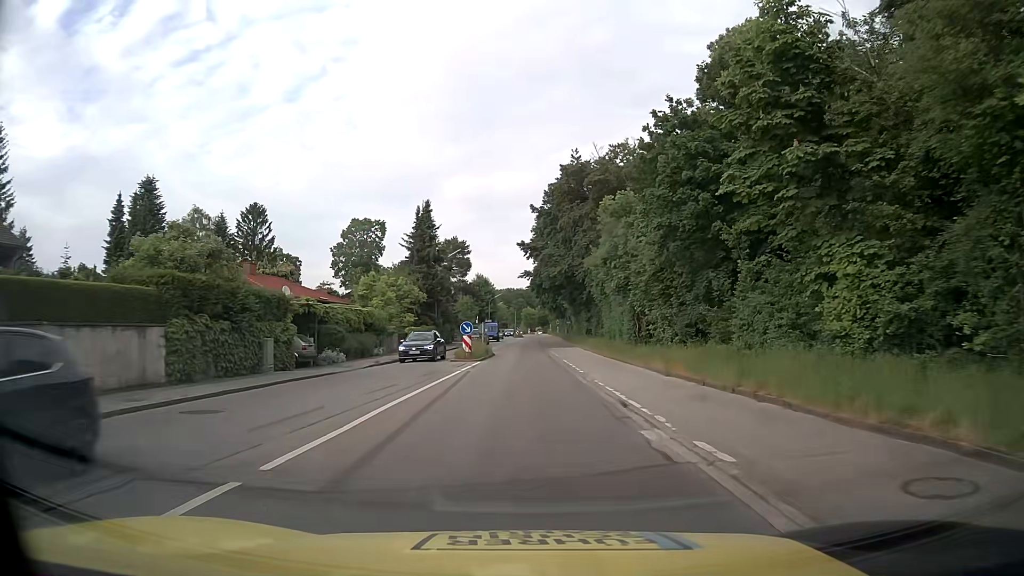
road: tertiary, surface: asphalt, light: Day
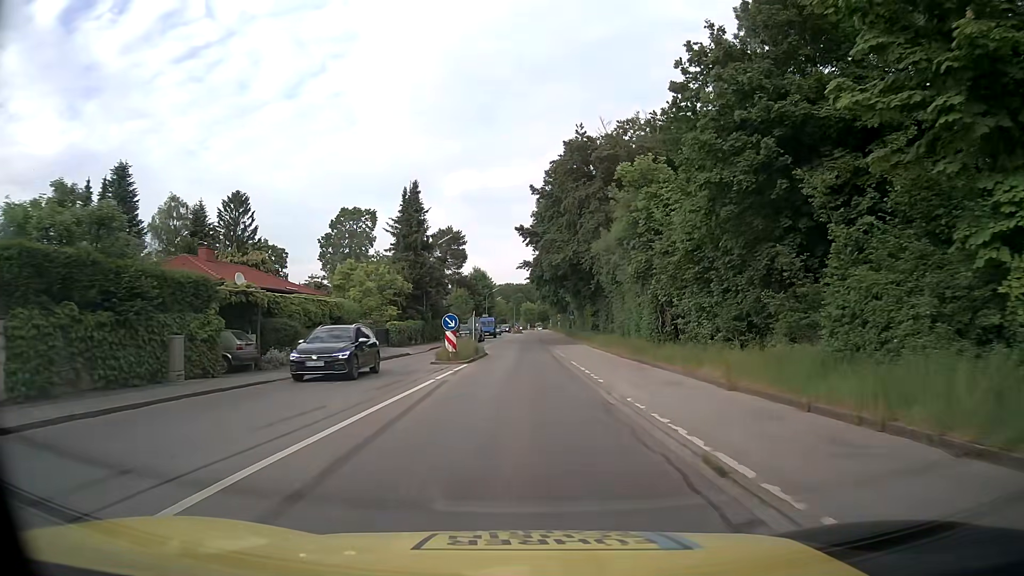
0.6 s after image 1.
(0.0, +6.5) m; 0°
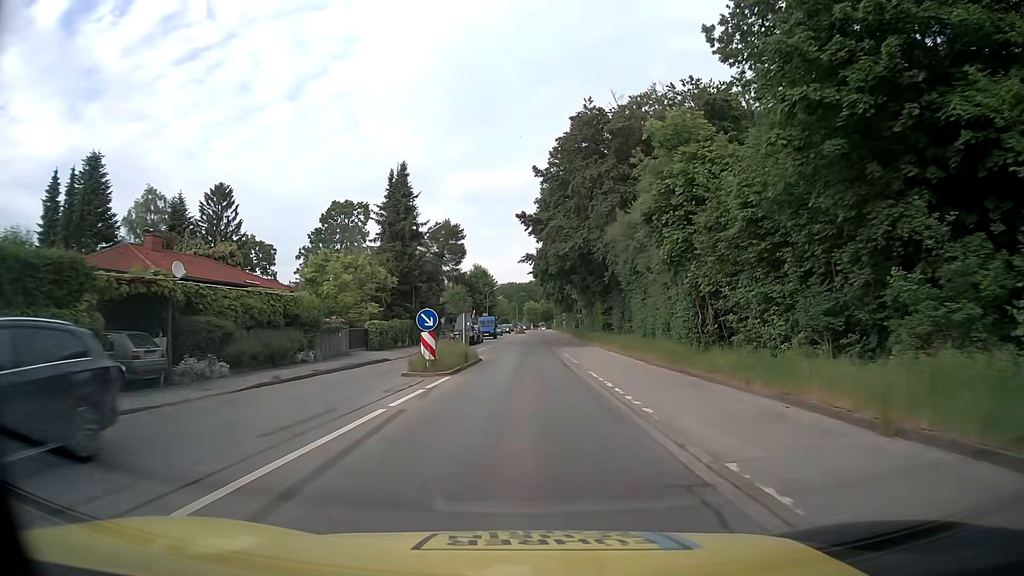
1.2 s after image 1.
(0.0, +6.5) m; 0°
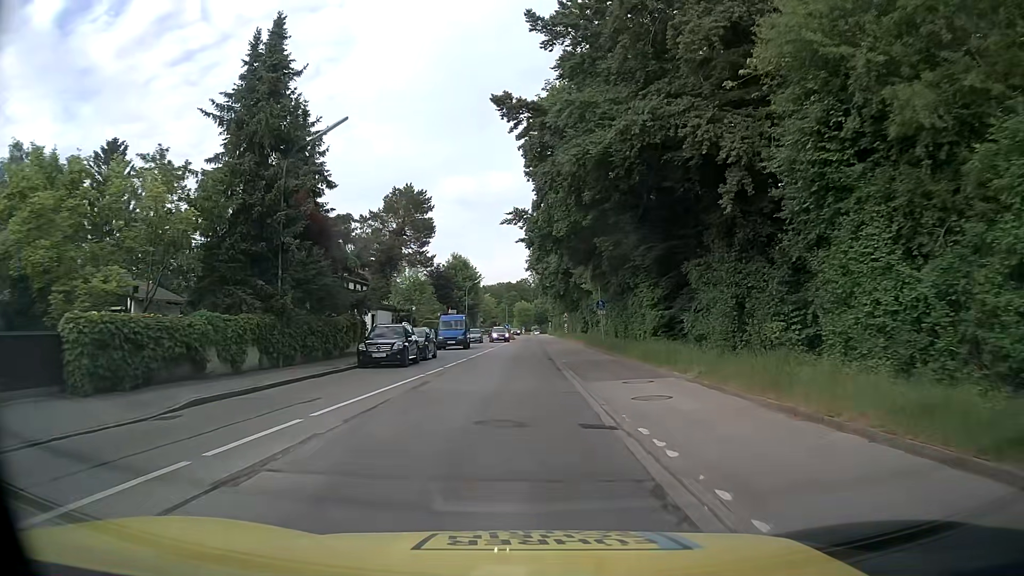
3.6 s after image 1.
(0.0, +25.0) m; +1°
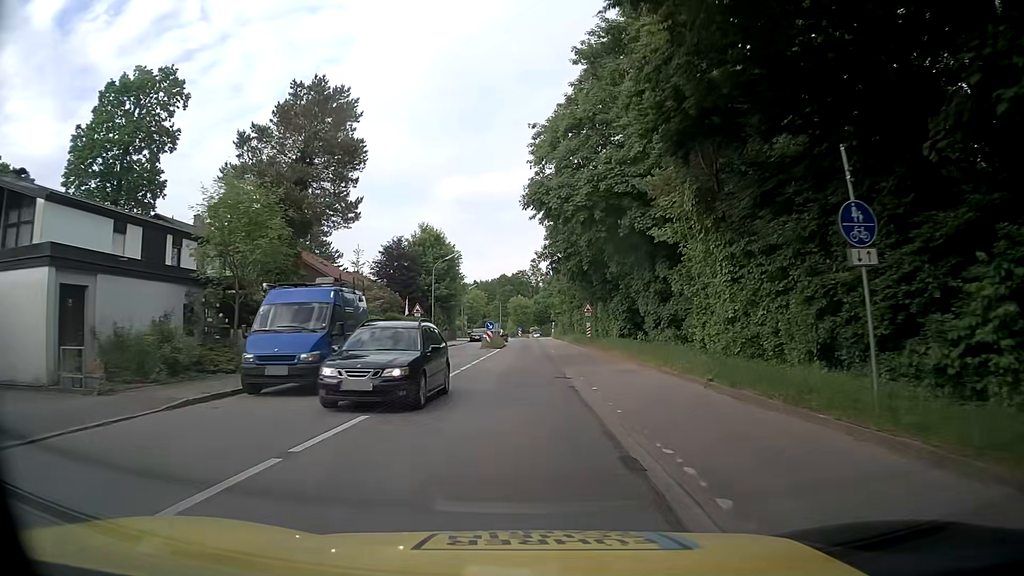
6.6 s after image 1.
(-0.3, +31.1) m; -1°
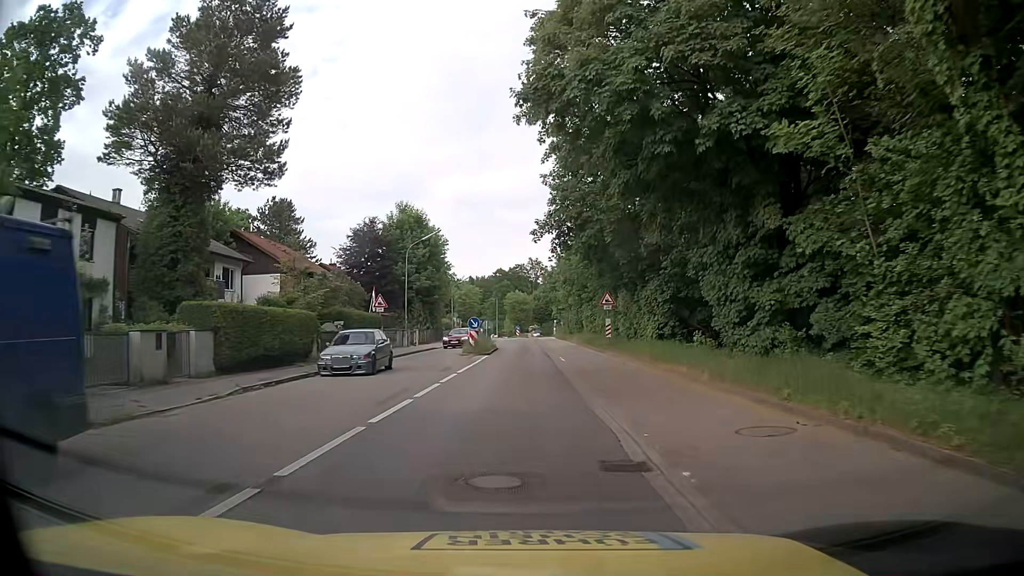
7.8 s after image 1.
(+0.2, +12.6) m; 0°
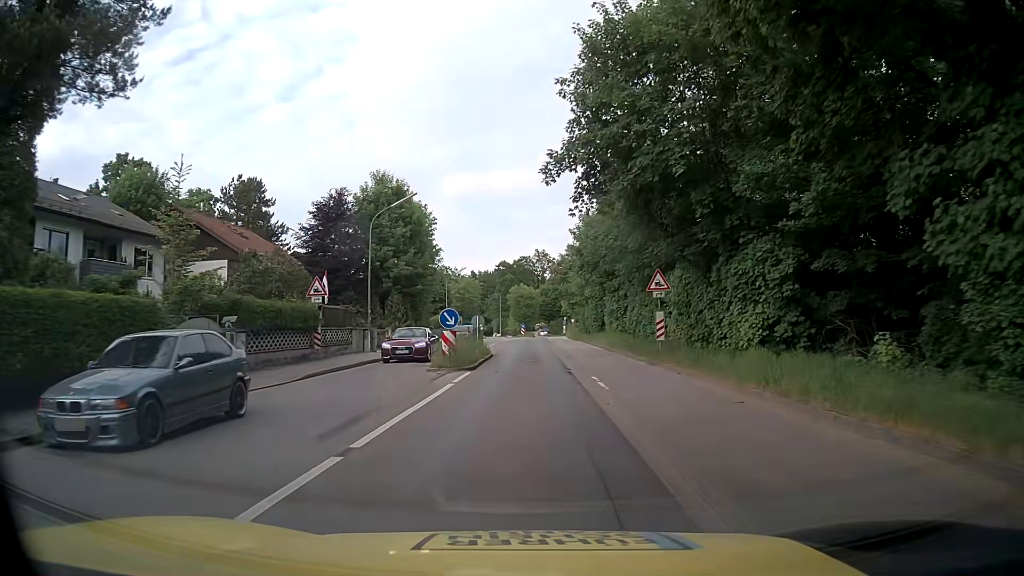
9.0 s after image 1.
(0.0, +12.7) m; 0°
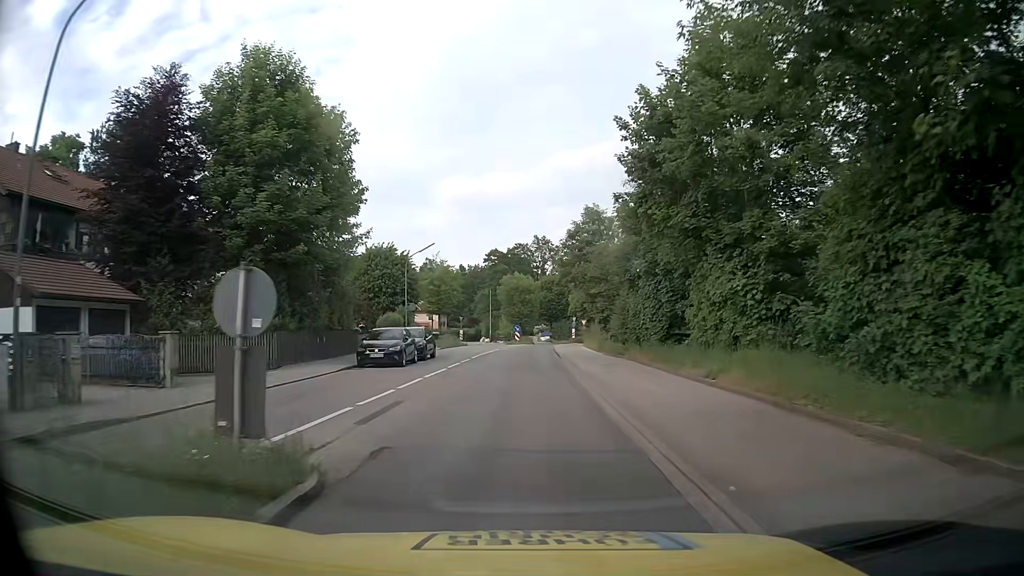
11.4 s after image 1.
(0.0, +25.6) m; 0°
(0, +10) (0, +20) (0, +30) (0, +40) (0, +50) (+1, +60) (+2, +70) (+3, +80) (+7, +89) (+13, +97) m
